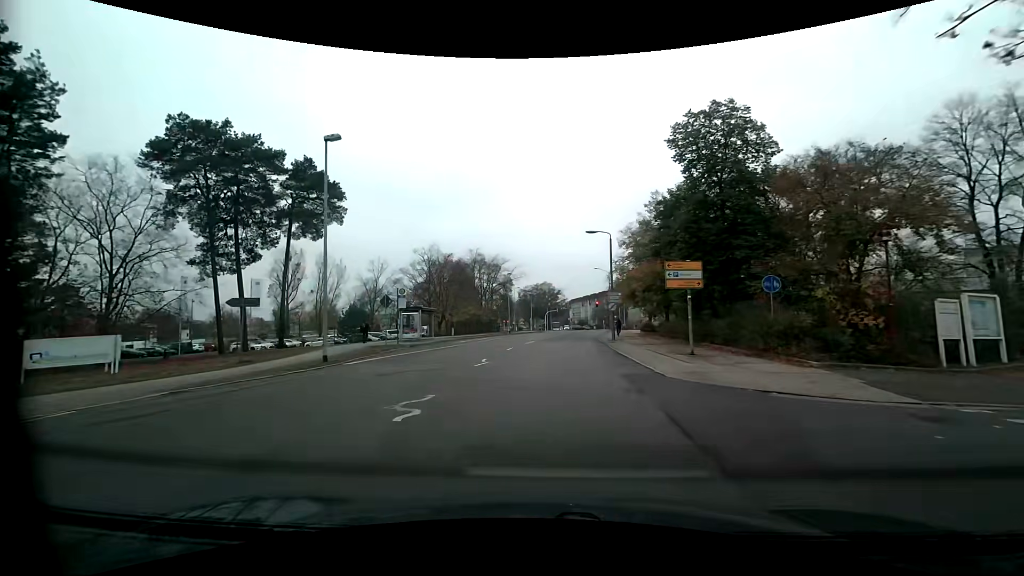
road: tertiary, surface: asphalt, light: Day
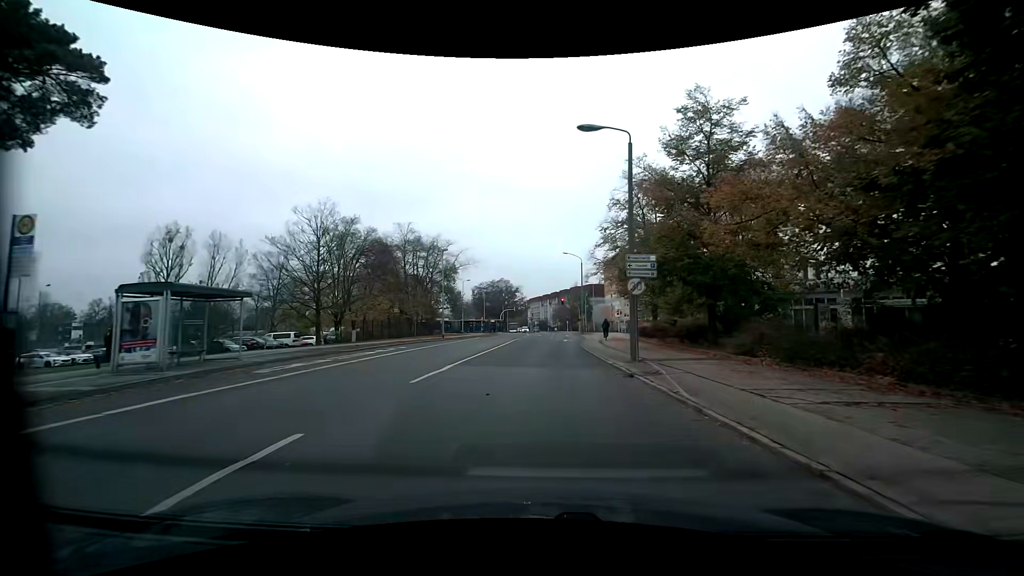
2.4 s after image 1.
(+0.8, +22.1) m; +5°
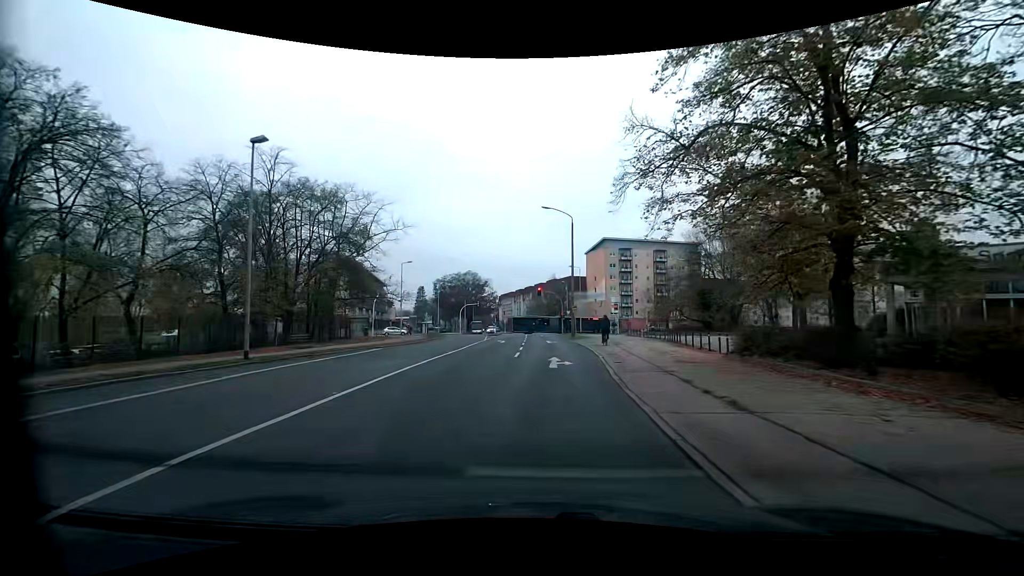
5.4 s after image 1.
(+0.7, +27.5) m; +2°
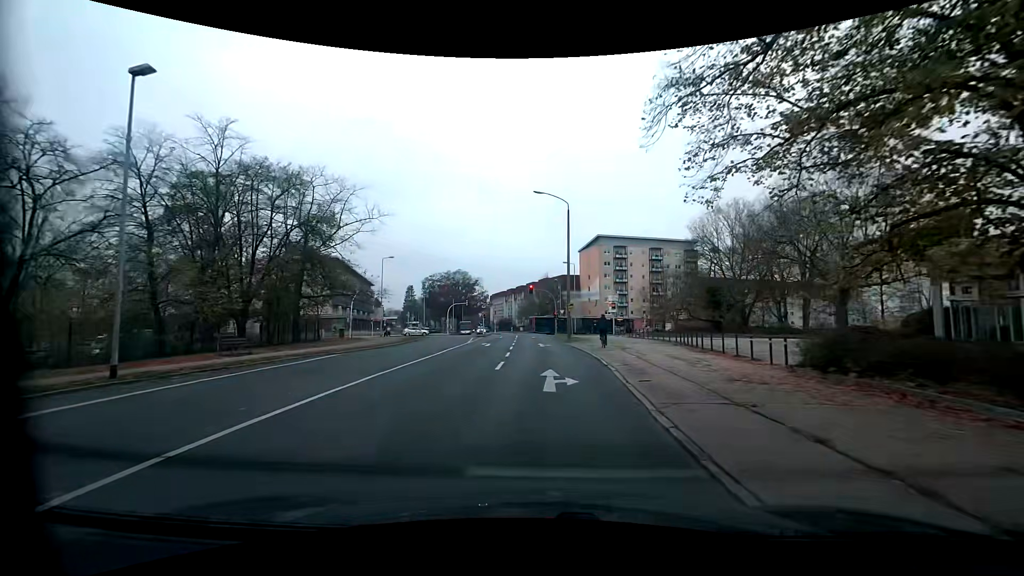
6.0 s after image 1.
(0.0, +5.3) m; +1°
